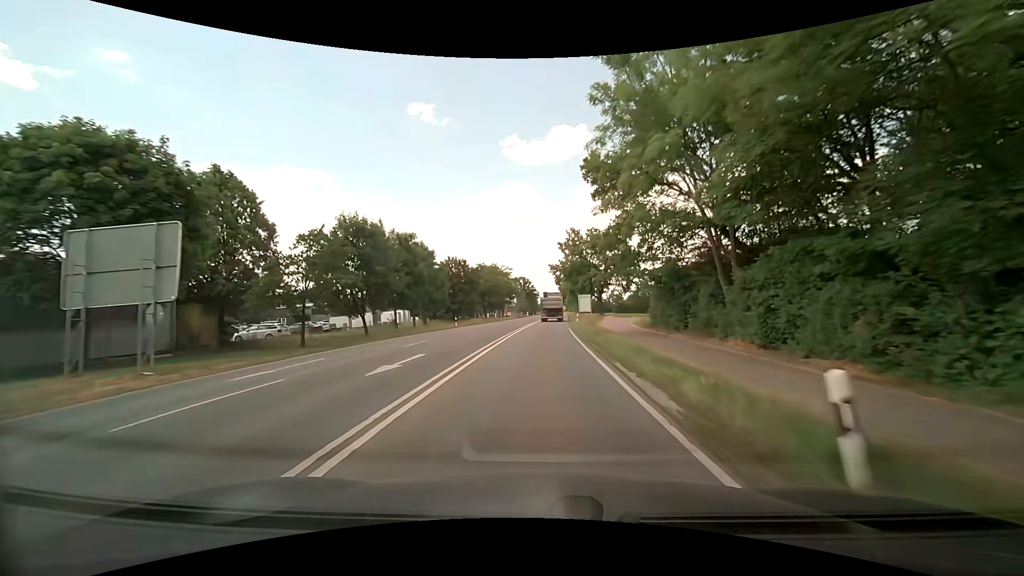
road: secondary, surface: asphalt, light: Day
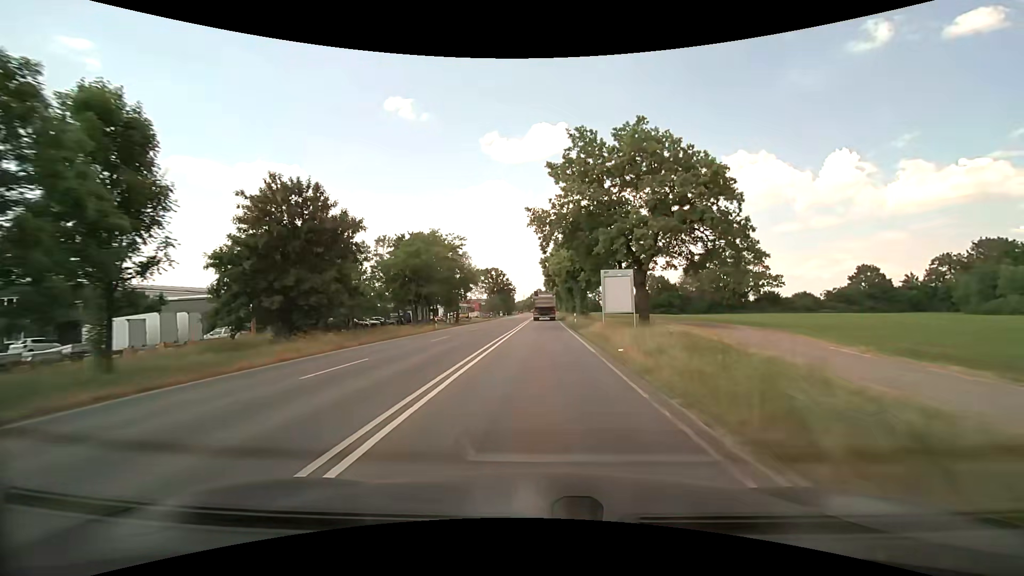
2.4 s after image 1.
(+0.7, +45.0) m; +2°
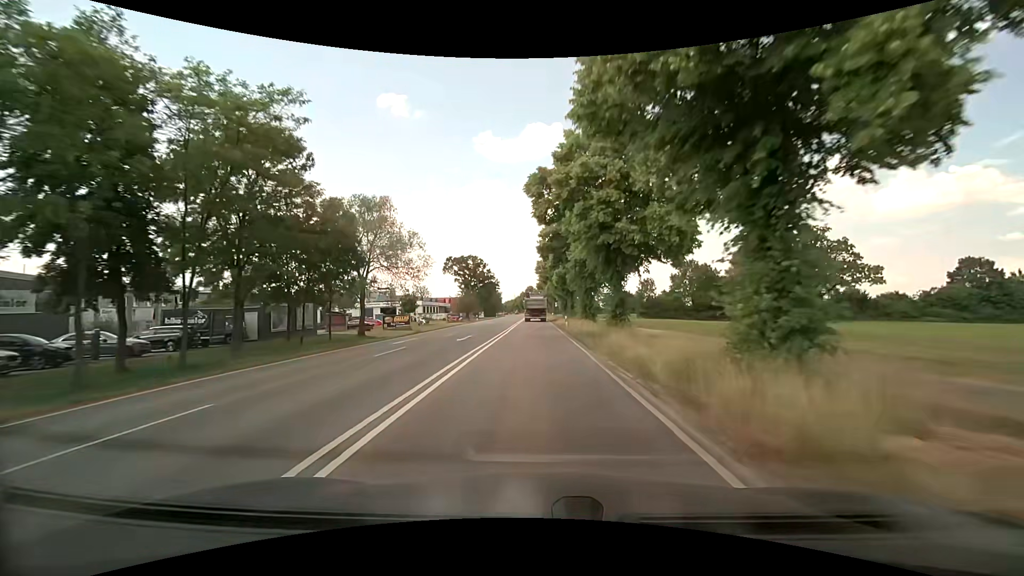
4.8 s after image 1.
(+0.5, +42.9) m; +1°
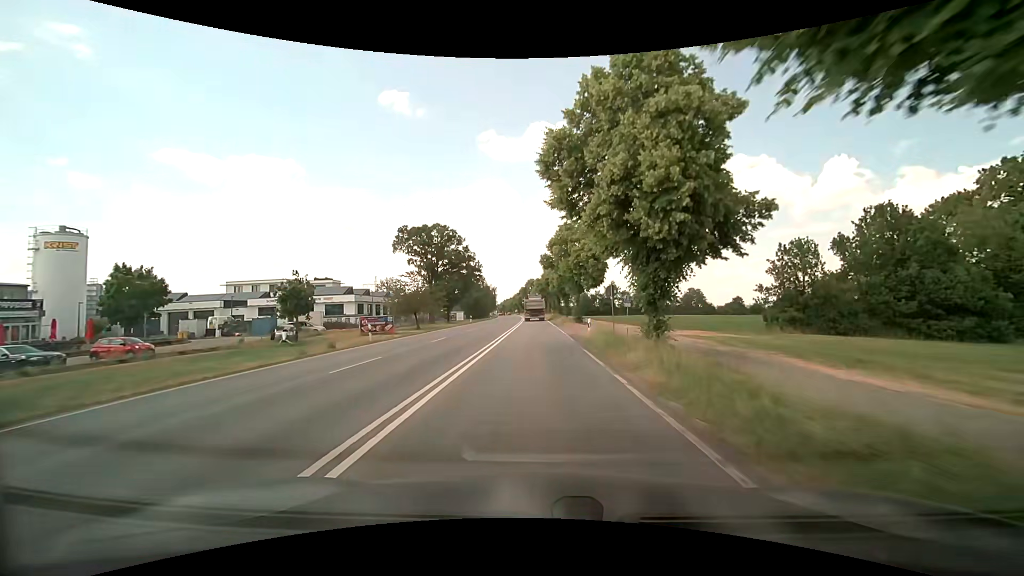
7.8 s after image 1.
(-0.2, +51.5) m; 0°
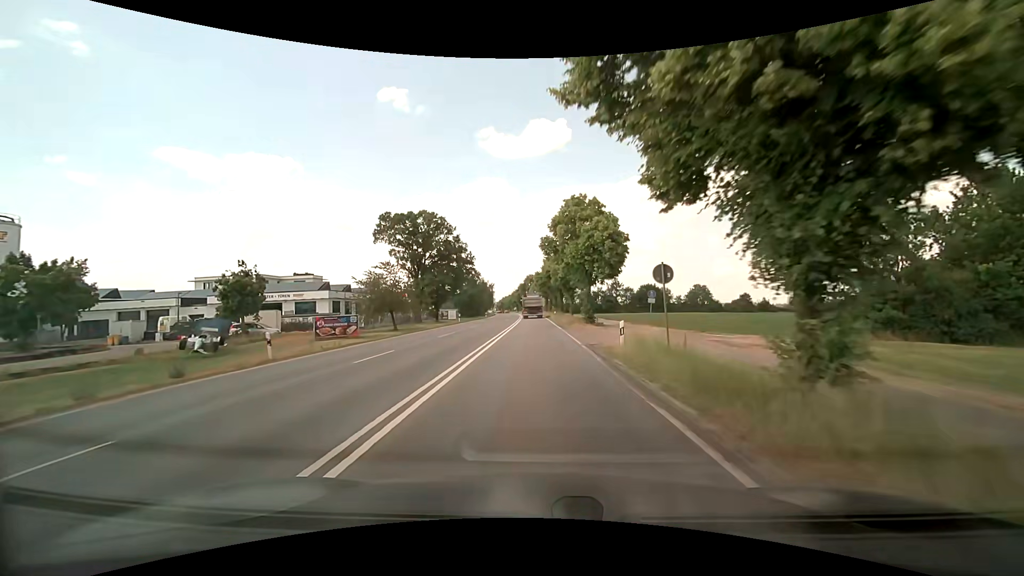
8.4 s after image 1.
(+0.1, +10.3) m; 0°
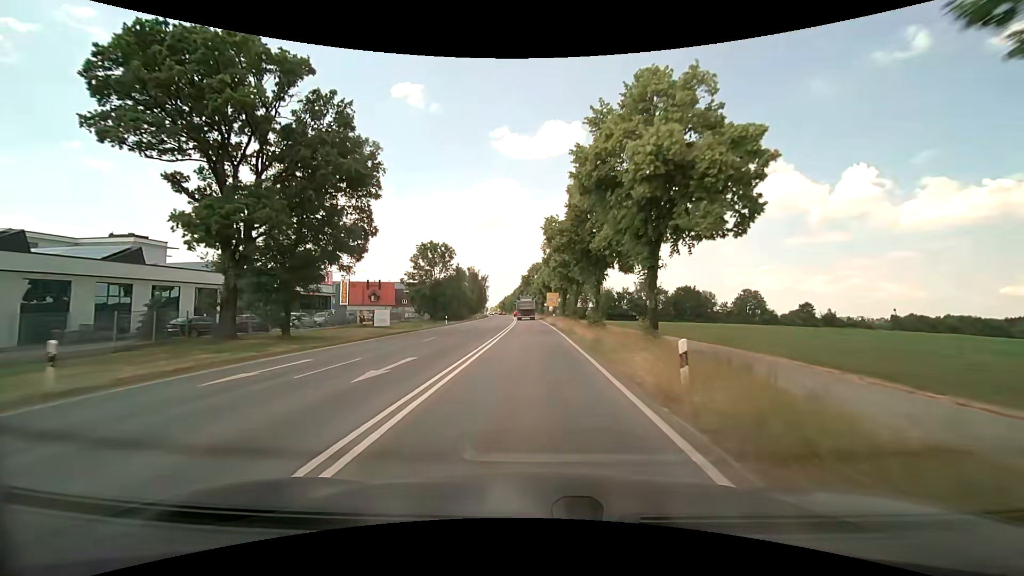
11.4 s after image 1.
(0.0, +51.1) m; -1°
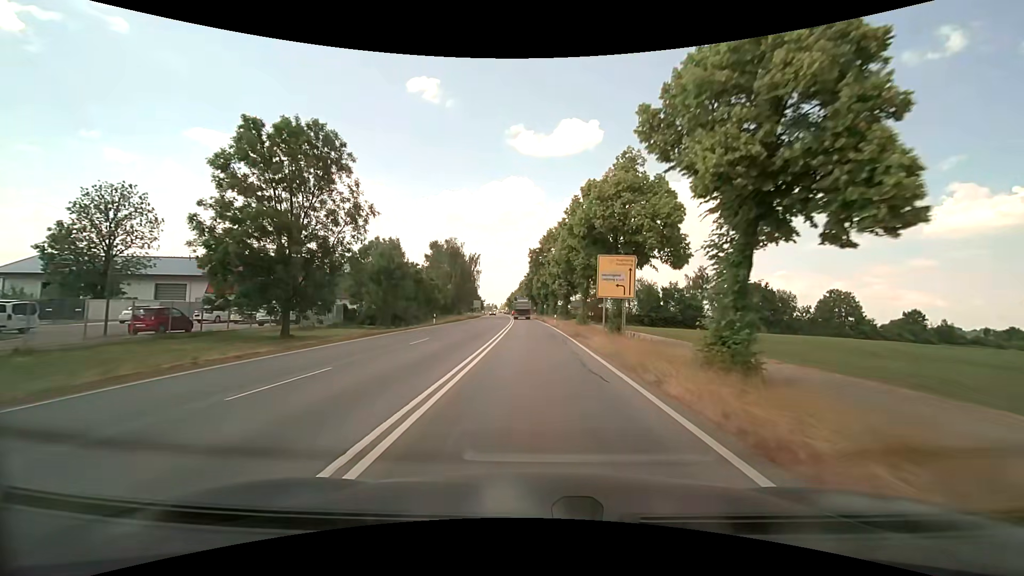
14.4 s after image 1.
(-0.7, +50.7) m; -1°
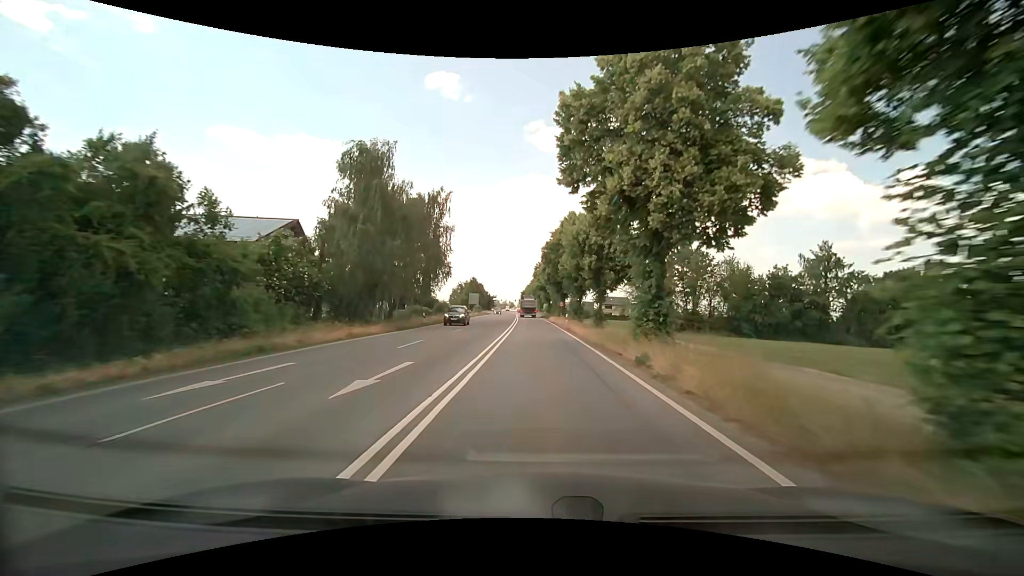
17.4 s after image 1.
(-1.2, +50.5) m; -2°
(0, +10) (0, +20) (0, +30) (0, +40) (-1, +50) (-1, +60) (-1, +70) (-2, +80) (-2, +90) (-2, +100) m
